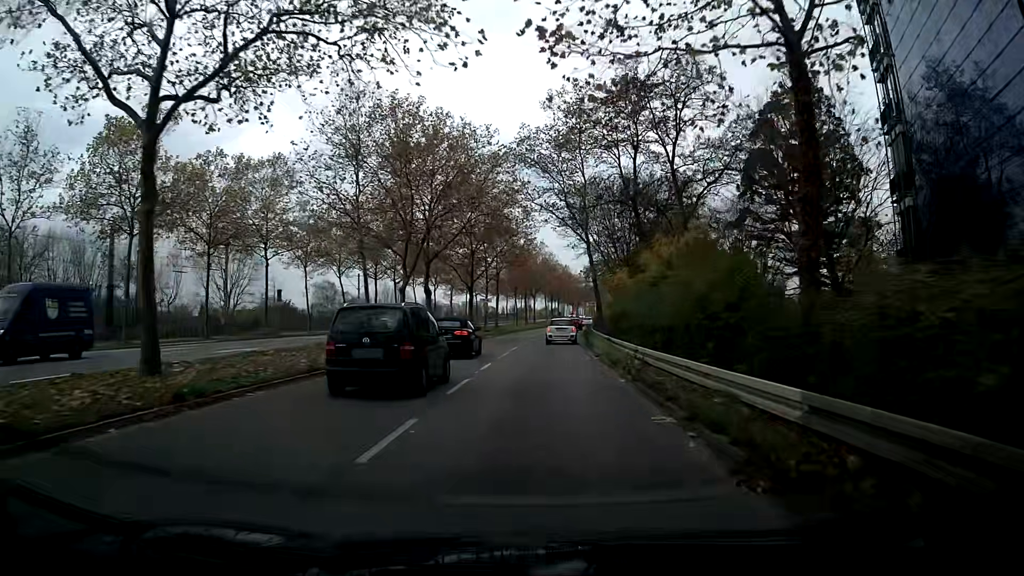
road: secondary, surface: asphalt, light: Day
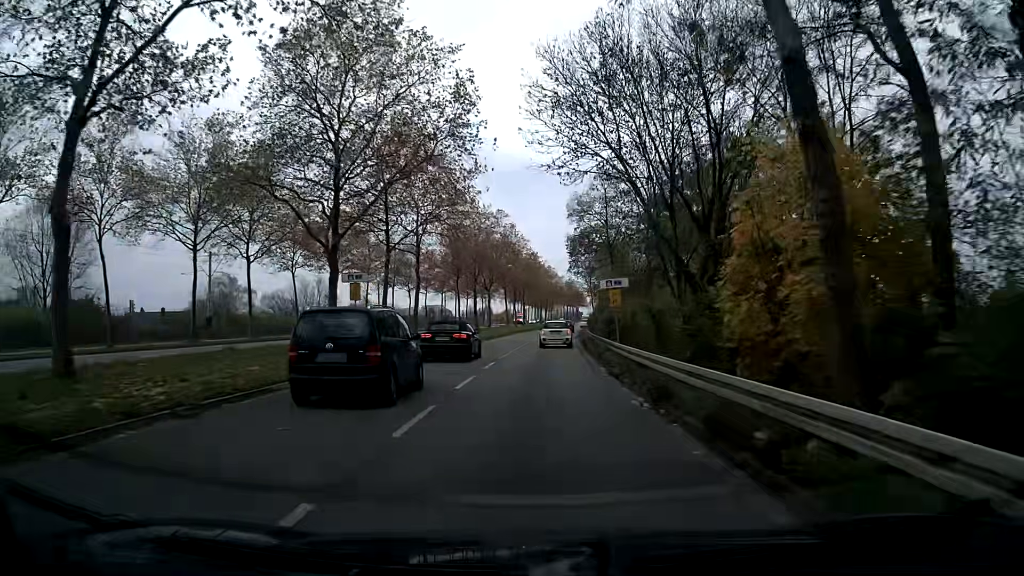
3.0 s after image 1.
(-0.4, +34.5) m; +1°
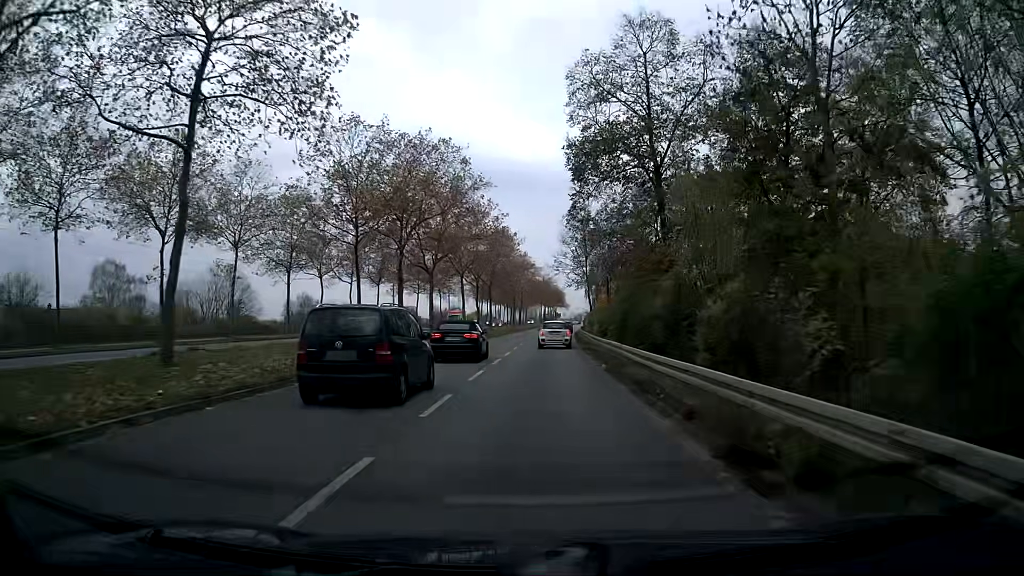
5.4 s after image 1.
(+0.2, +28.5) m; +1°
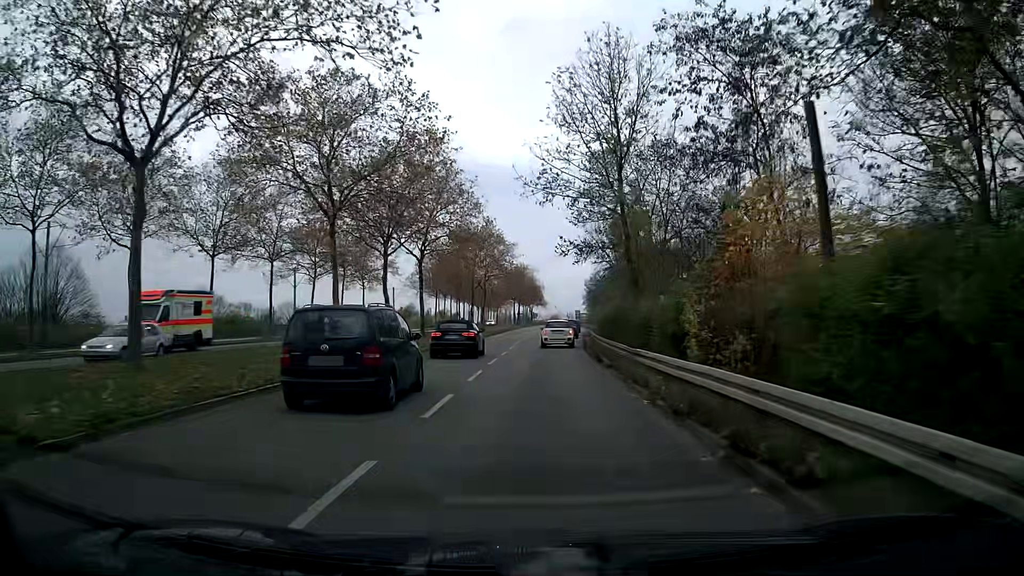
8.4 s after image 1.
(+1.0, +36.3) m; +2°
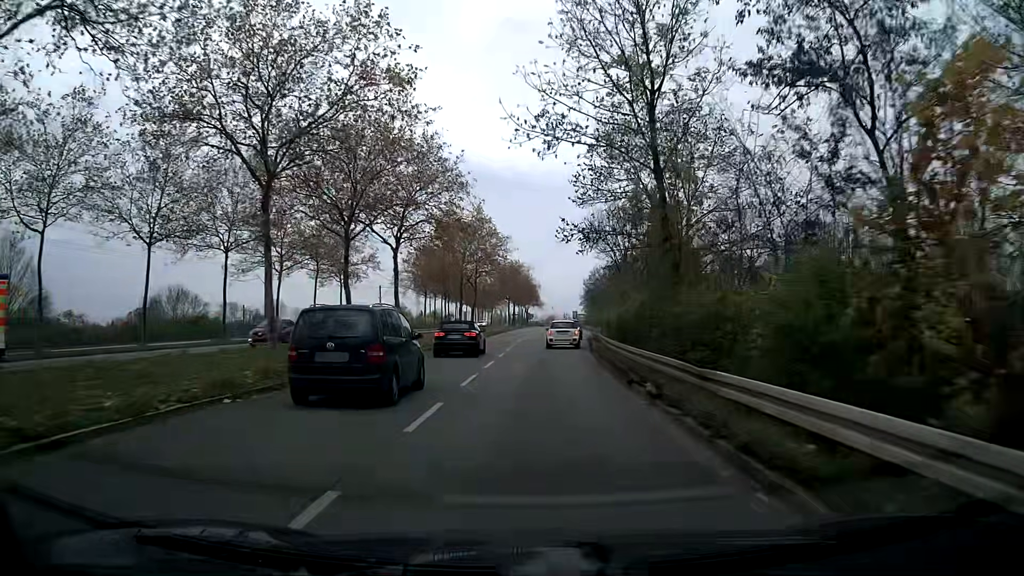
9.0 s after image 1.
(0.0, +7.3) m; 0°
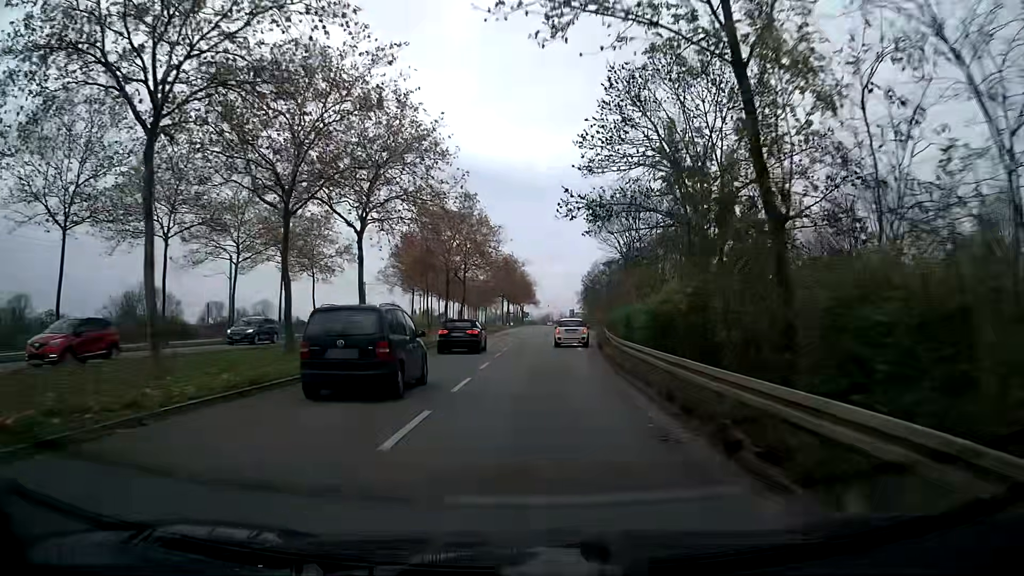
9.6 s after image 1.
(0.0, +7.3) m; +1°
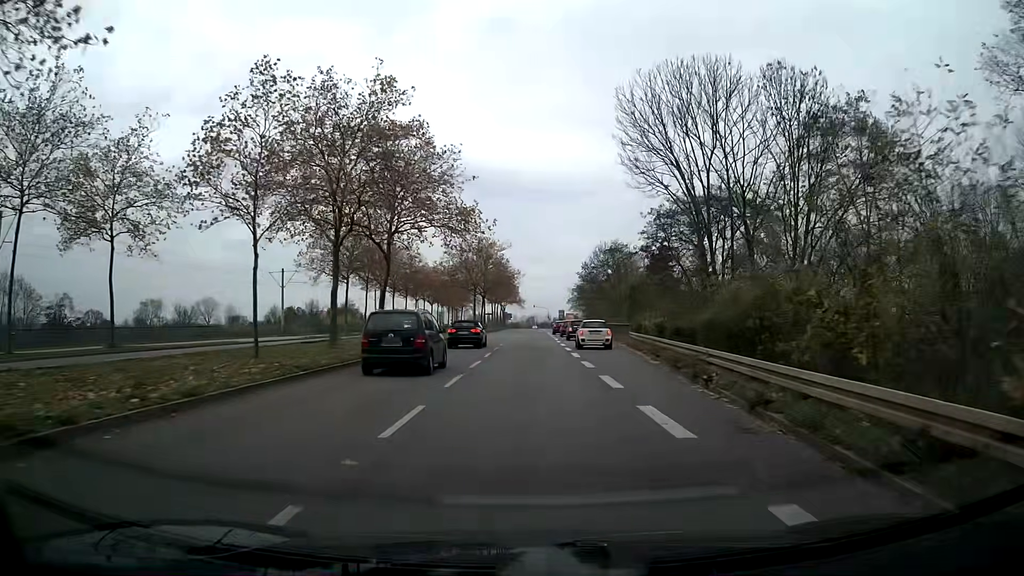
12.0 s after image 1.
(+0.3, +29.4) m; +1°
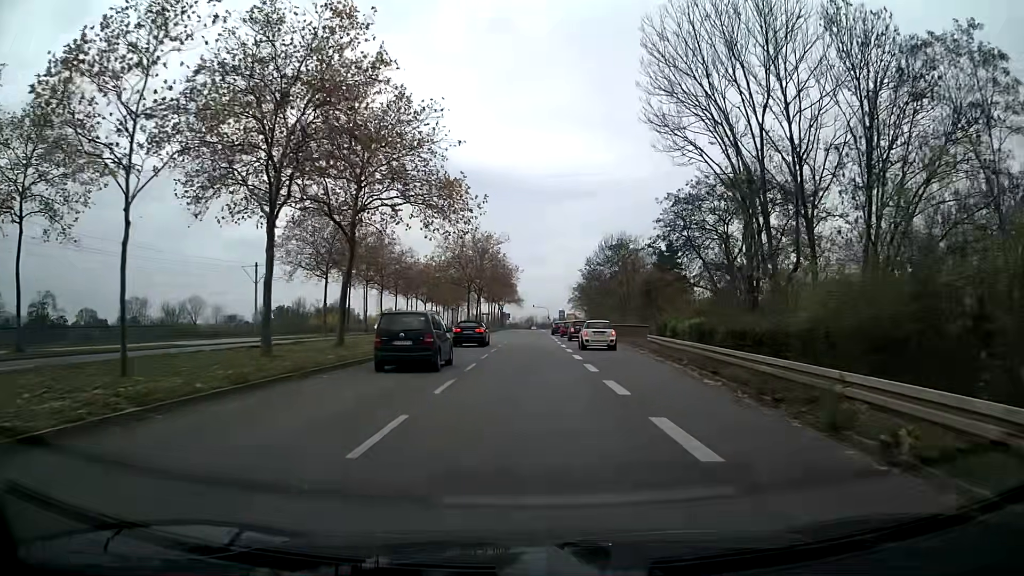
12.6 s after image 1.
(0.0, +7.4) m; 0°
(0, +10) (0, +20) (0, +30) (0, +40) (0, +50) (0, +60) (0, +70) (0, +80) (0, +90) (0, +100) m
